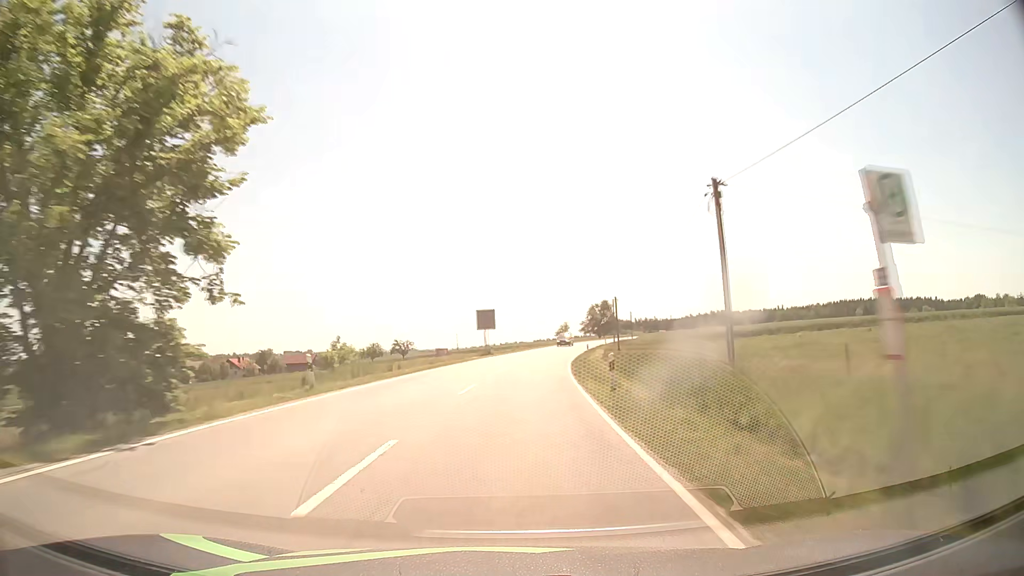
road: secondary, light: Day
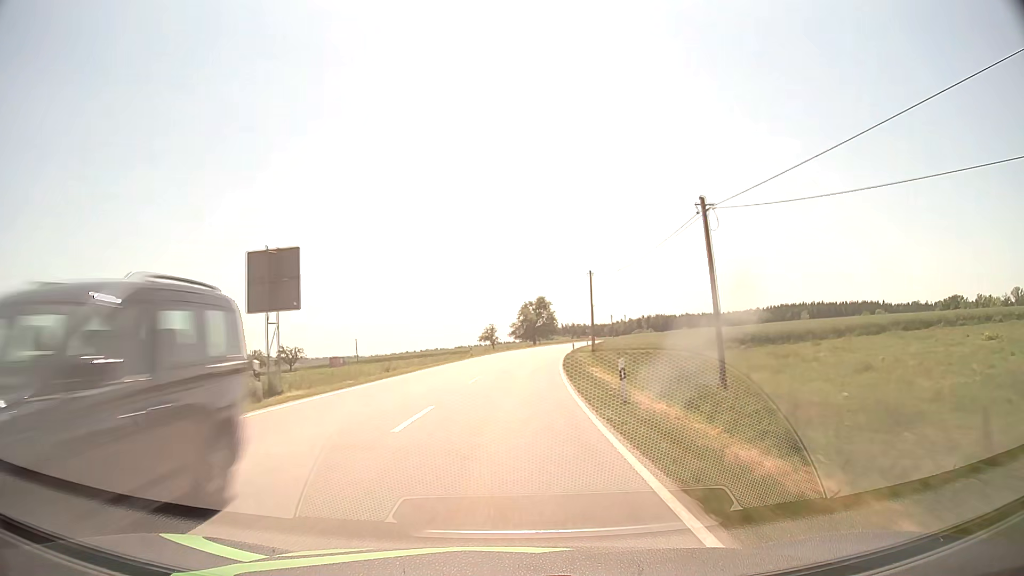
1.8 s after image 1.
(+2.8, +42.5) m; +7°
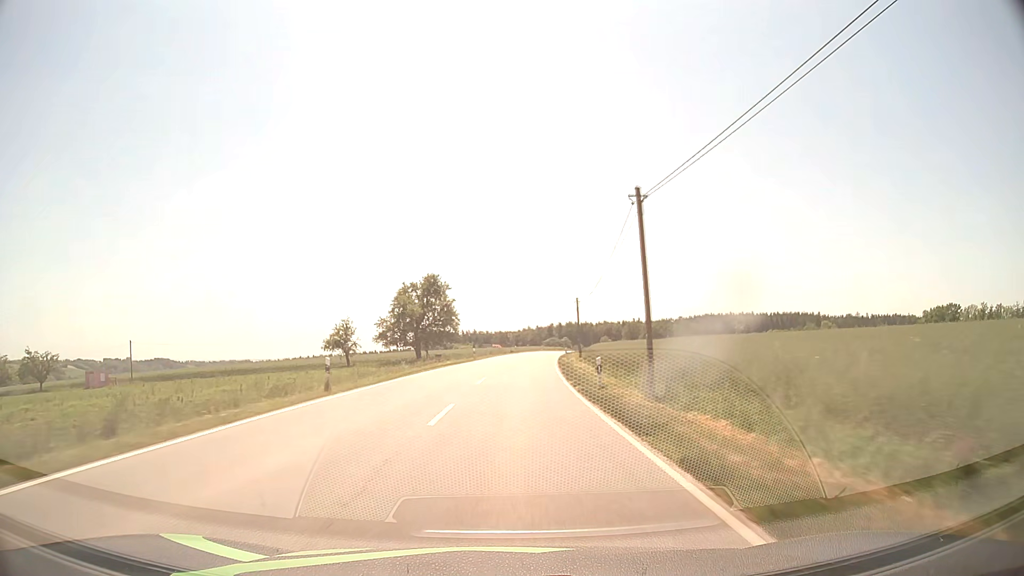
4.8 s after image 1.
(+5.0, +70.5) m; +8°
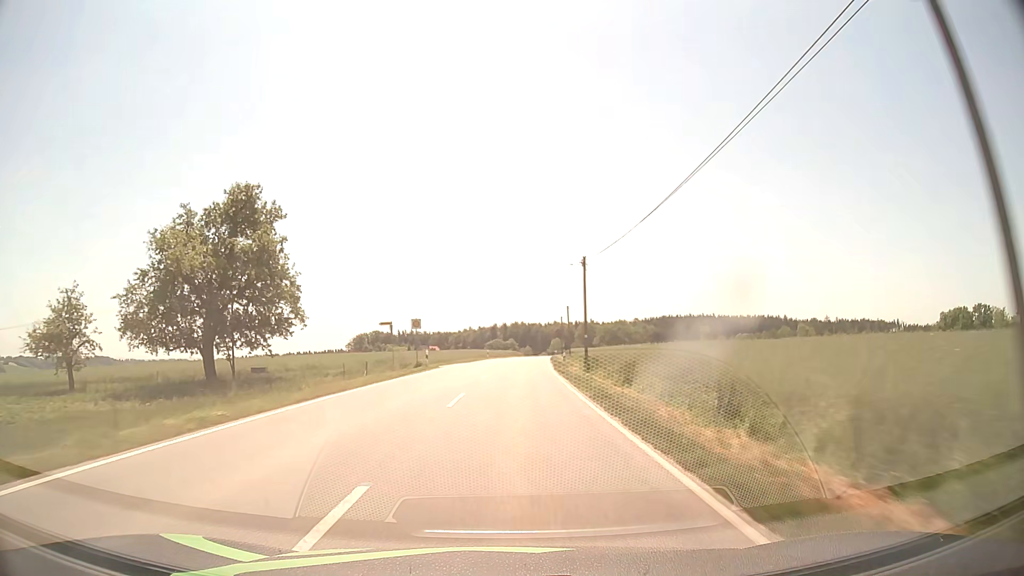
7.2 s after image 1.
(+2.6, +56.6) m; +5°
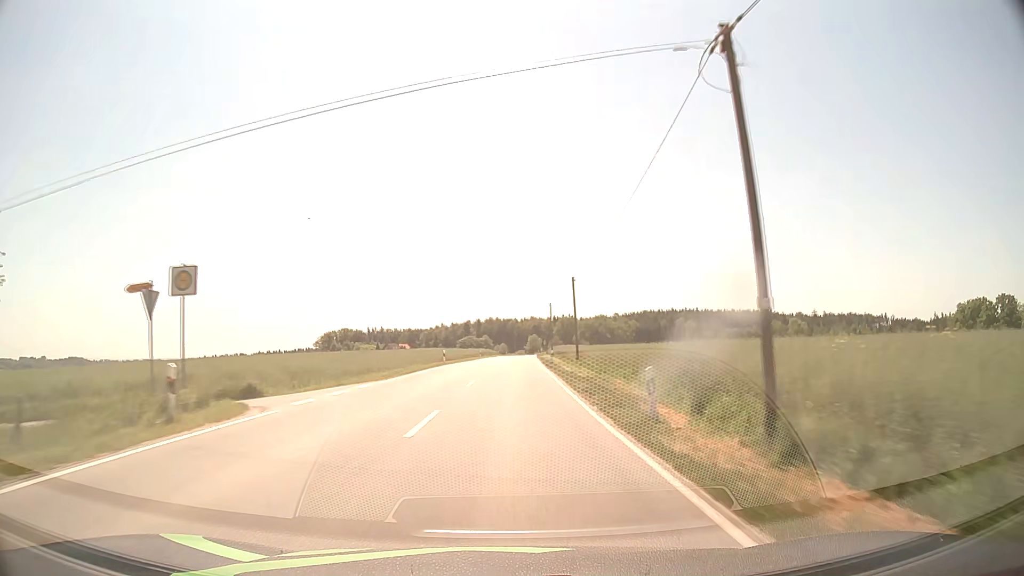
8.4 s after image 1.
(+0.6, +28.3) m; +2°
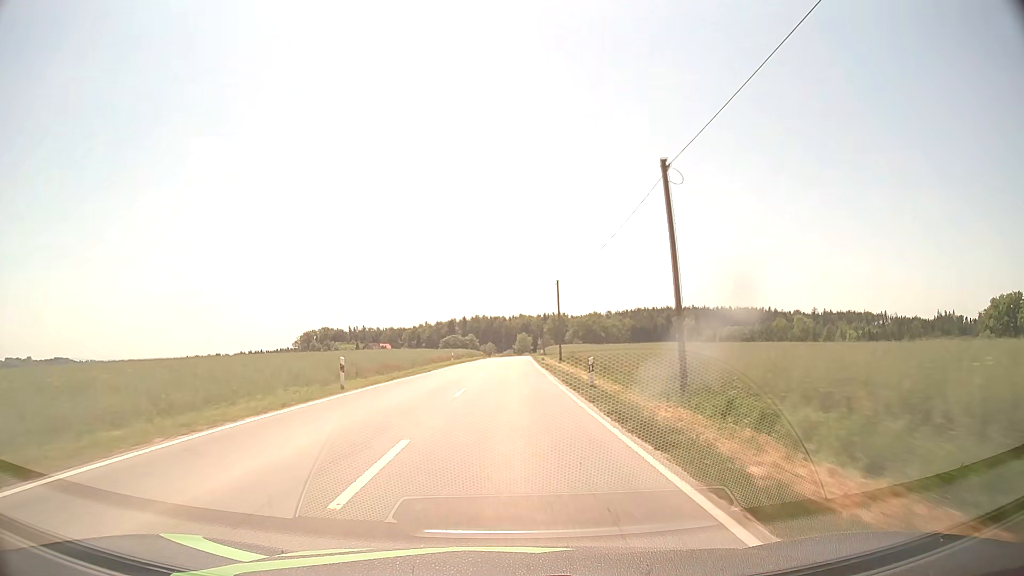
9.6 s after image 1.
(+0.3, +28.4) m; +1°
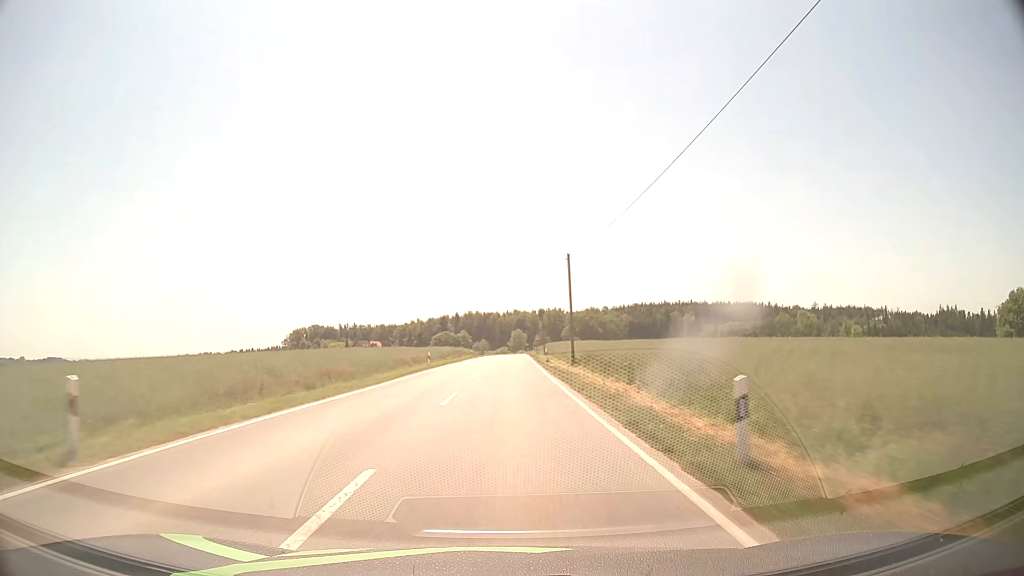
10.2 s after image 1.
(+0.1, +14.2) m; 0°
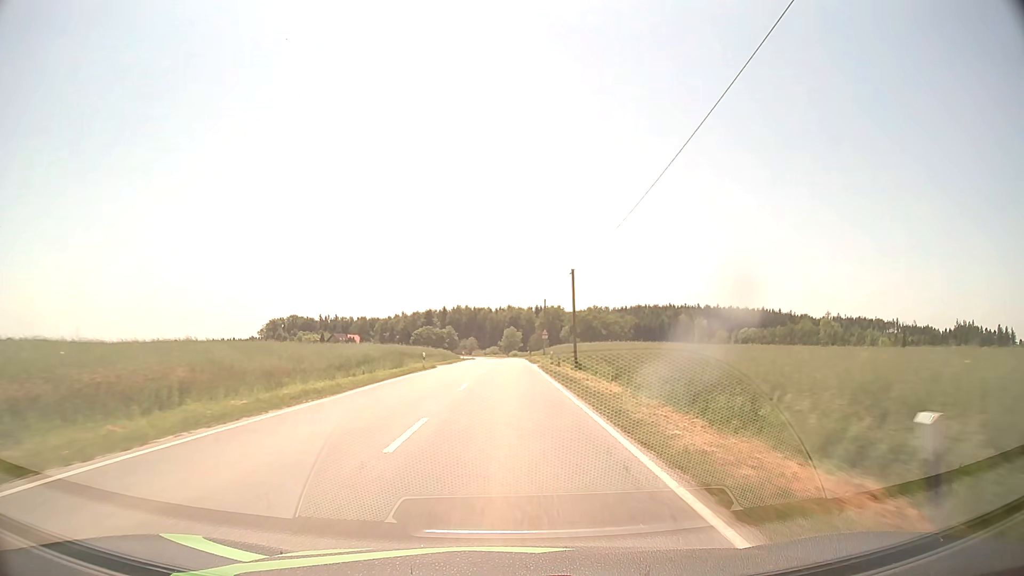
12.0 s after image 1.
(+0.2, +42.7) m; +1°
(0, +10) (0, +20) (0, +30) (0, +40) (0, +50) (0, +60) (0, +70) (0, +80) (0, +90) (0, +100) m
